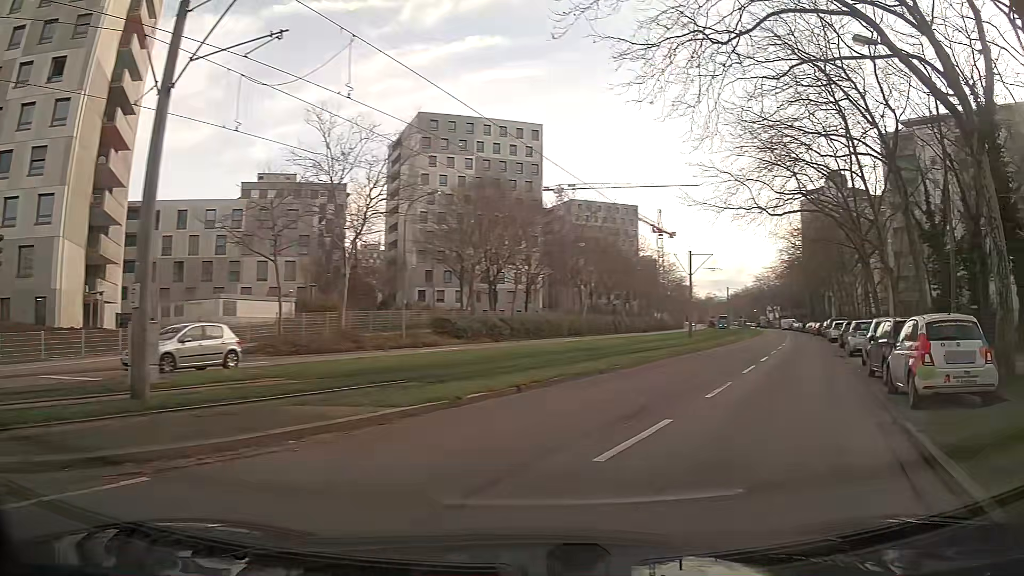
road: tertiary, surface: asphalt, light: Day
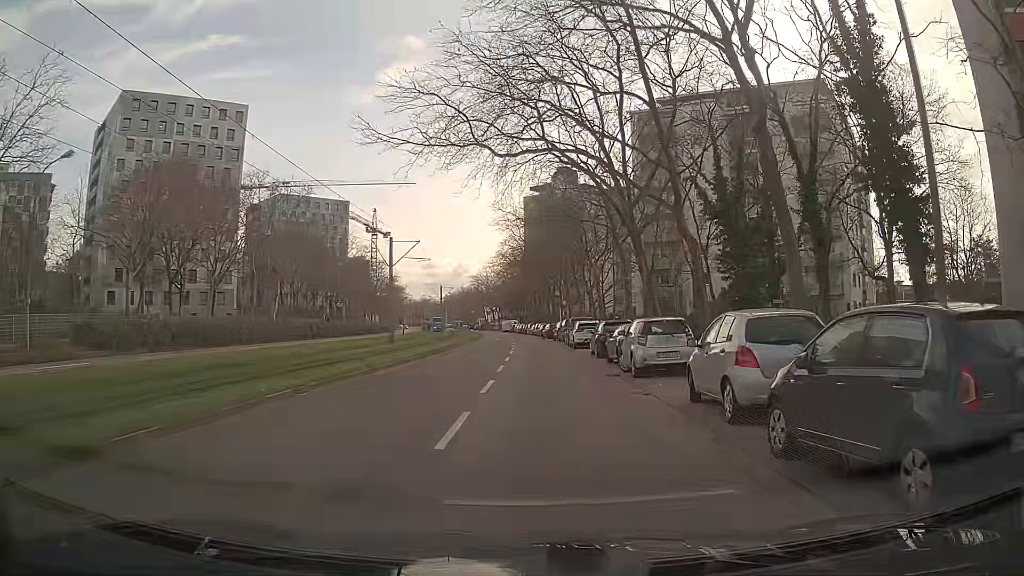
(+2.4, +11.0) m; +20°
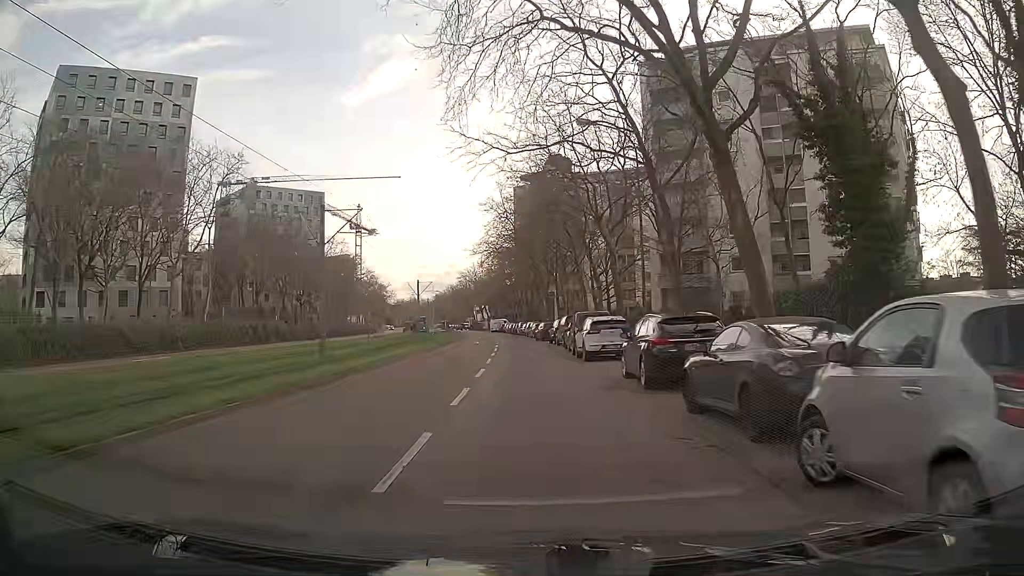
(-0.2, +14.0) m; -1°
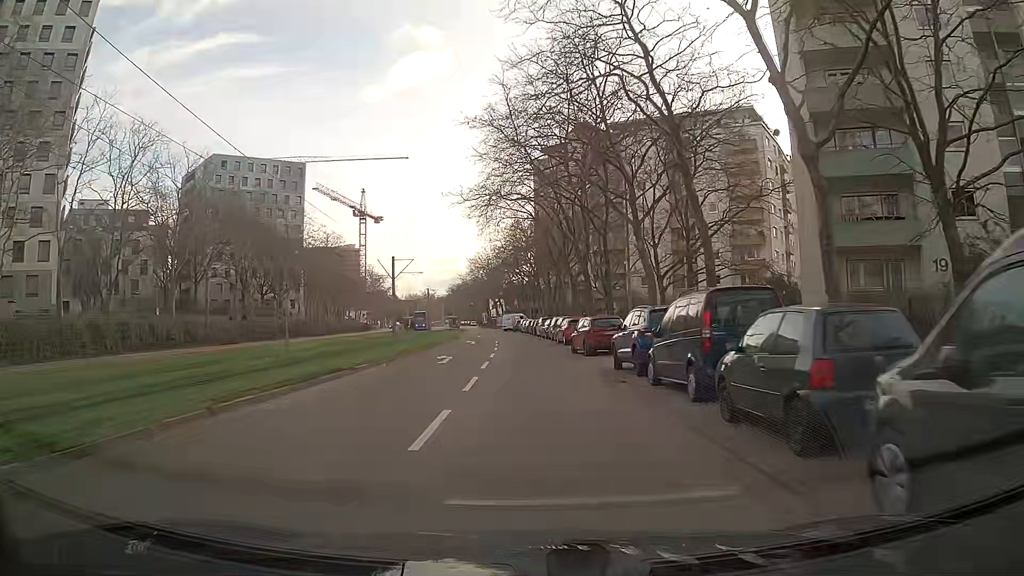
(-0.5, +28.5) m; -2°
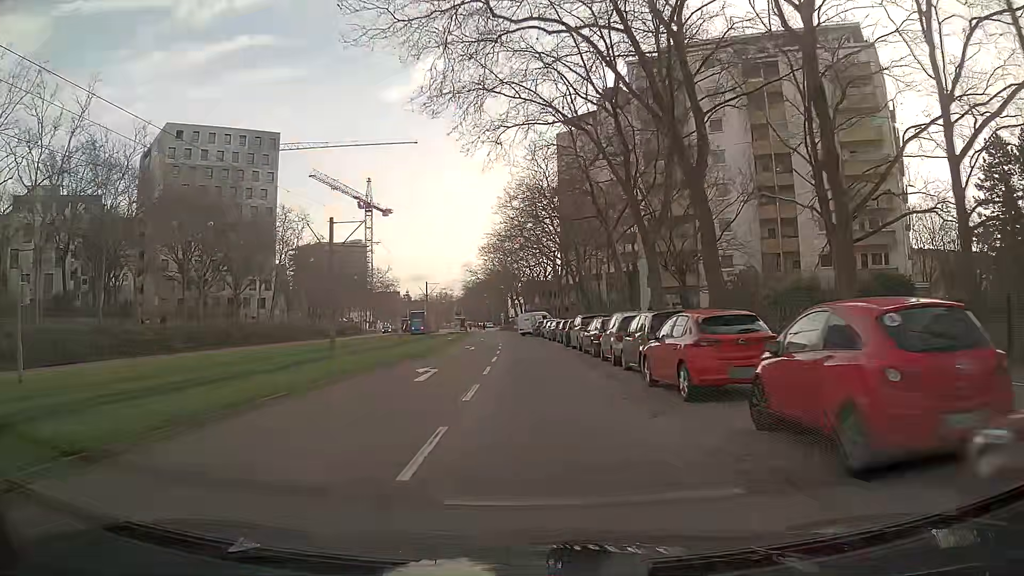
(-0.4, +25.5) m; -3°
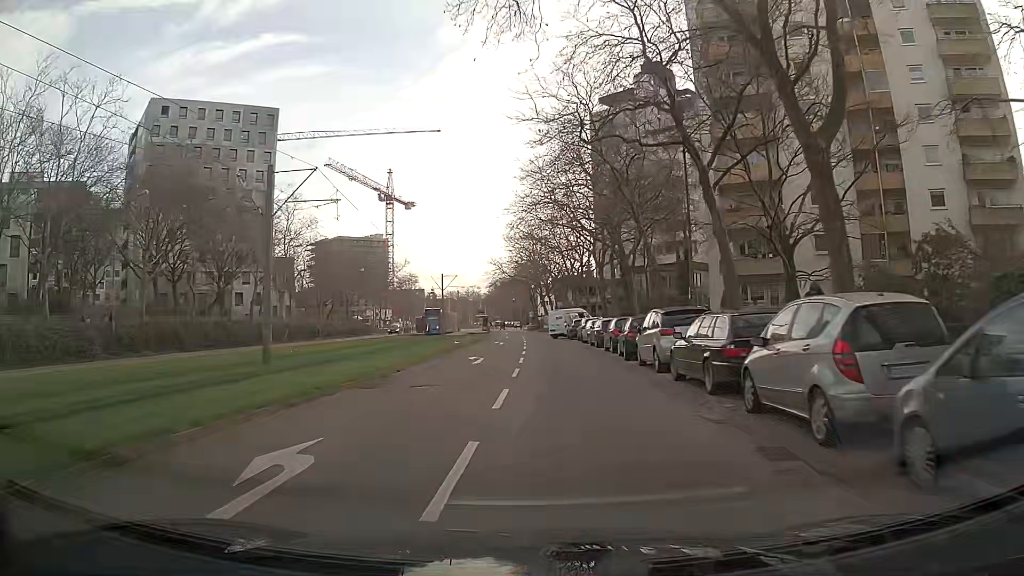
(-0.3, +13.3) m; -2°
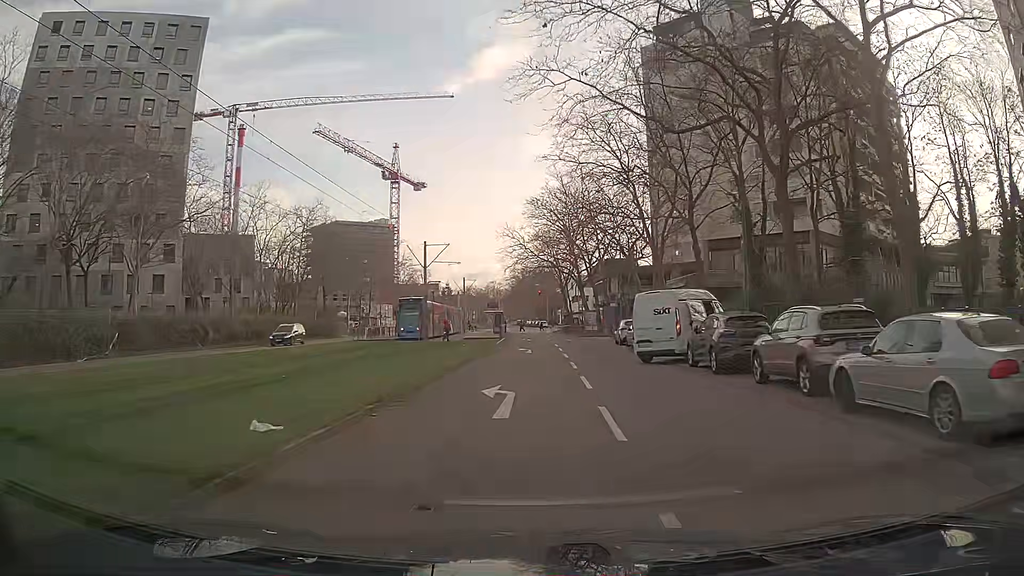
(-0.7, +33.0) m; -1°
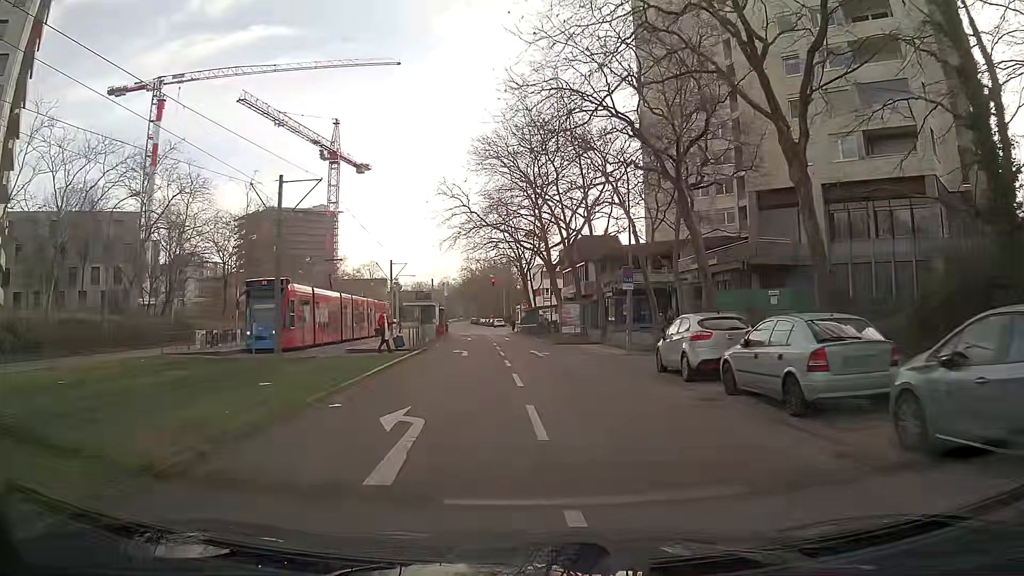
(+0.6, +23.8) m; +3°
(0, +10) (0, +20) (0, +30) (-1, +40) (-1, +50) (-3, +60) (-4, +70) (-5, +80) (-6, +90) (-7, +100) m
